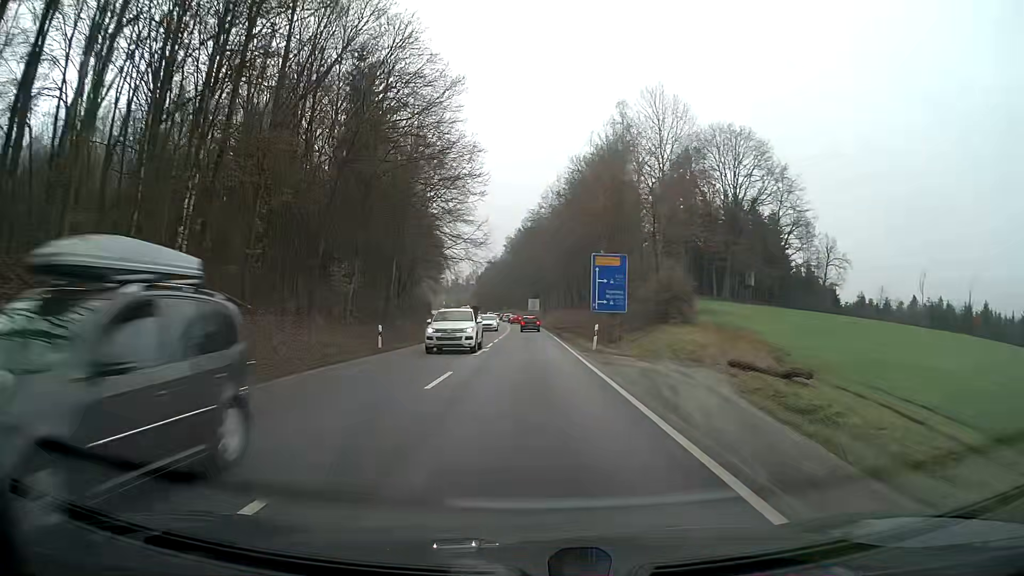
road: primary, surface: asphalt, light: Day
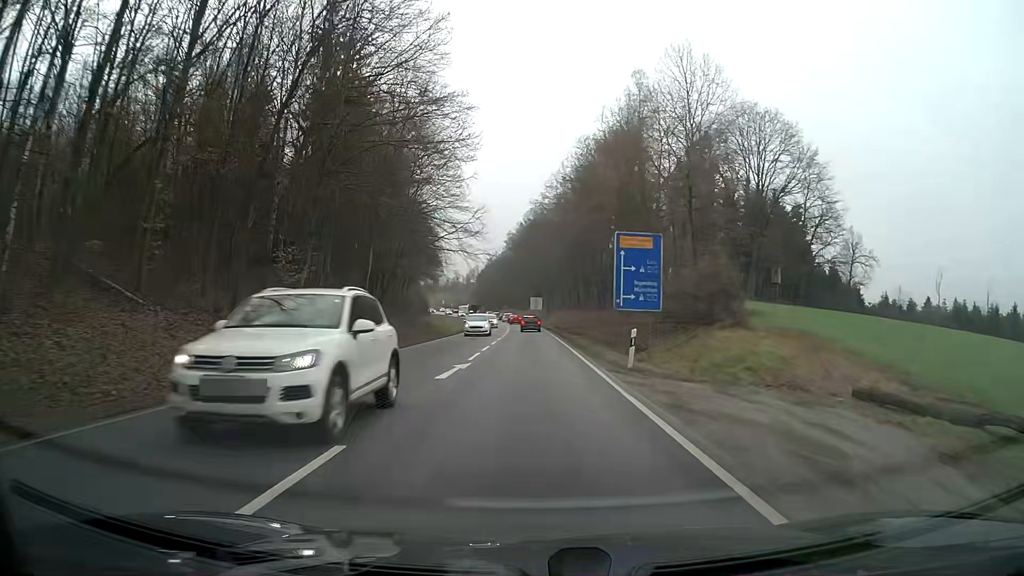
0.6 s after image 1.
(0.0, +9.7) m; 0°
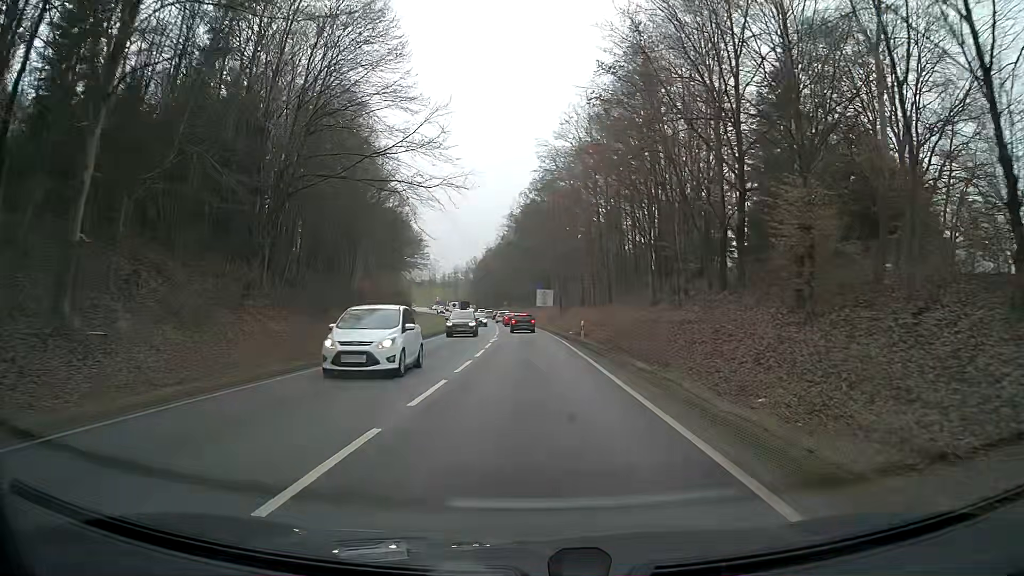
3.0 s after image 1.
(-0.2, +35.3) m; -1°
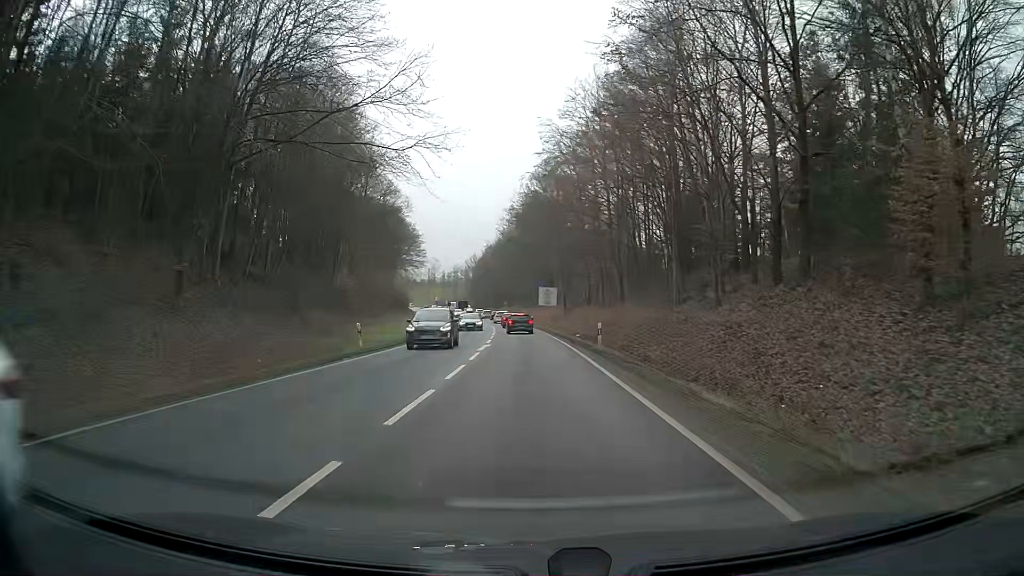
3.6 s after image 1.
(0.0, +7.7) m; 0°
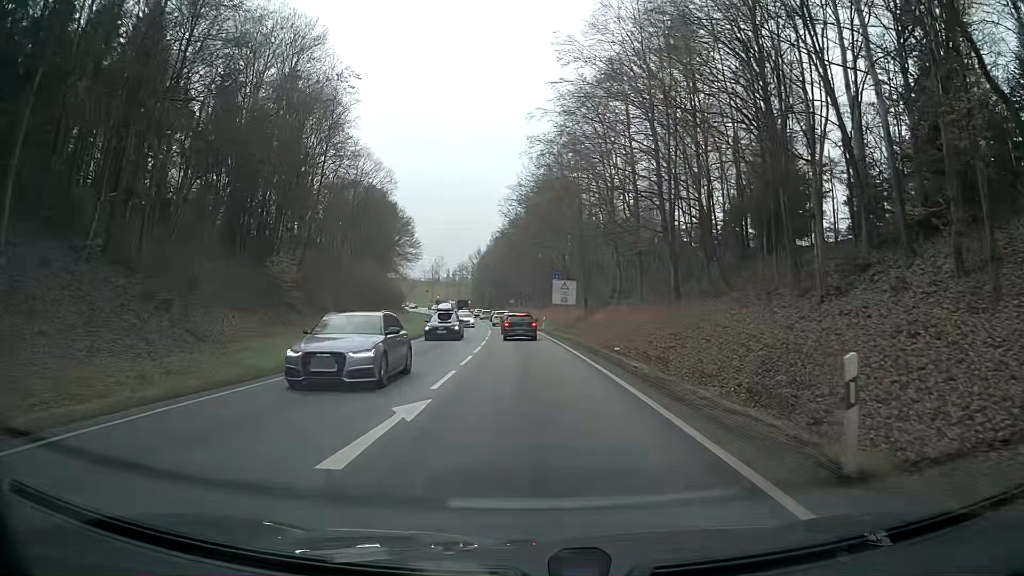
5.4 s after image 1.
(0.0, +19.5) m; +1°
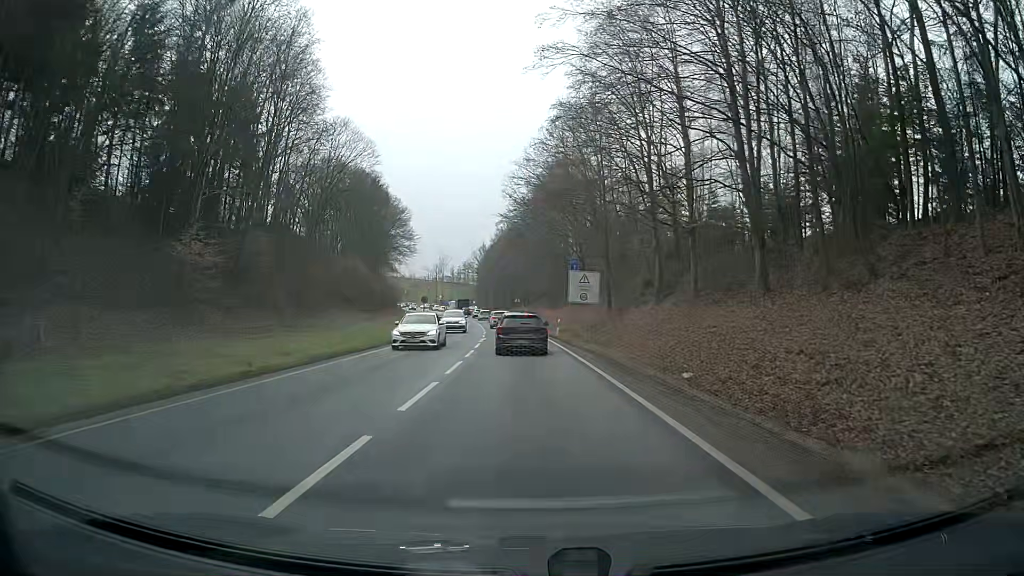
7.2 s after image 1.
(0.0, +14.6) m; -1°
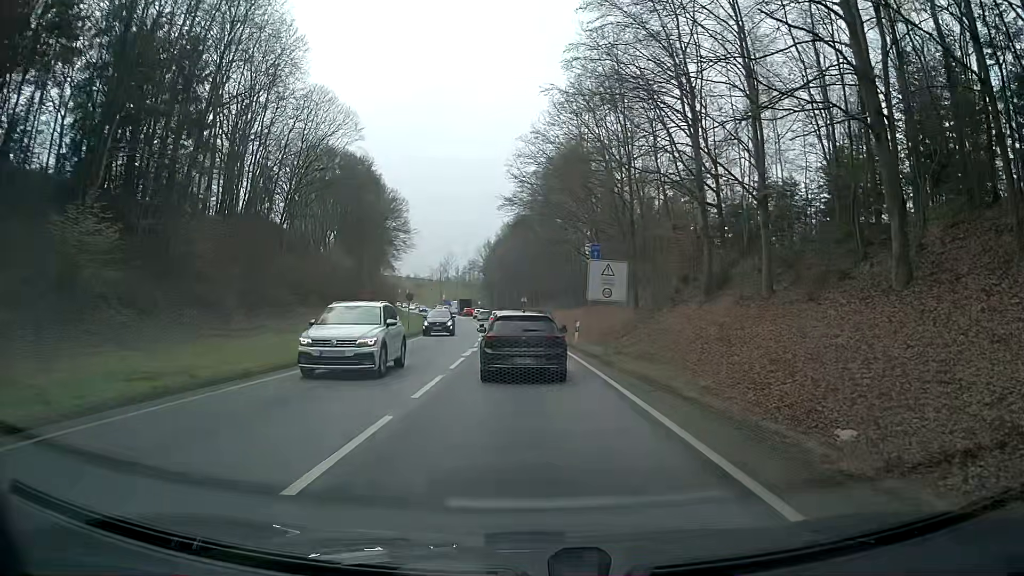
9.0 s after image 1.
(-0.2, +10.4) m; -1°
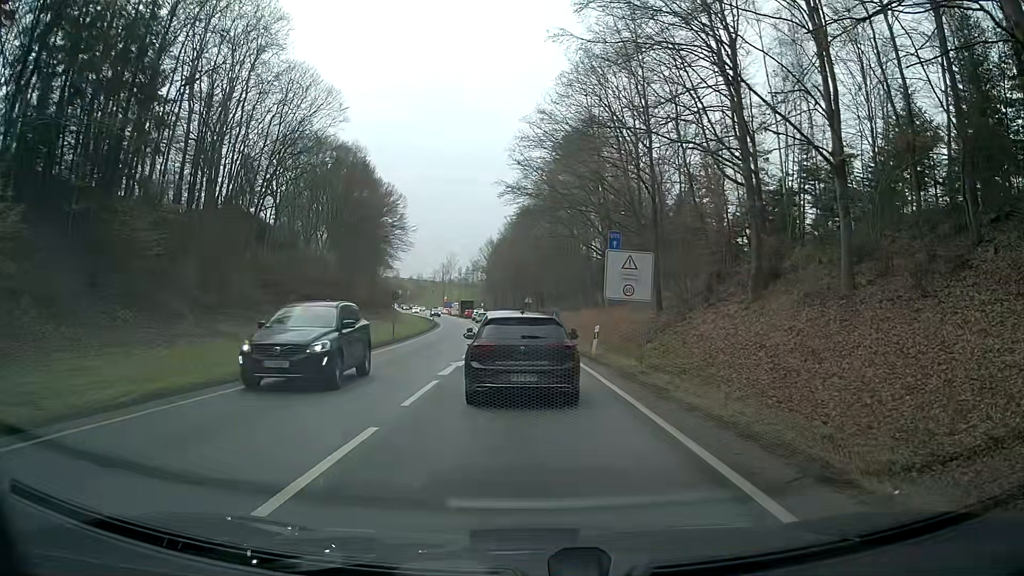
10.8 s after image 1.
(0.0, +6.6) m; -2°
